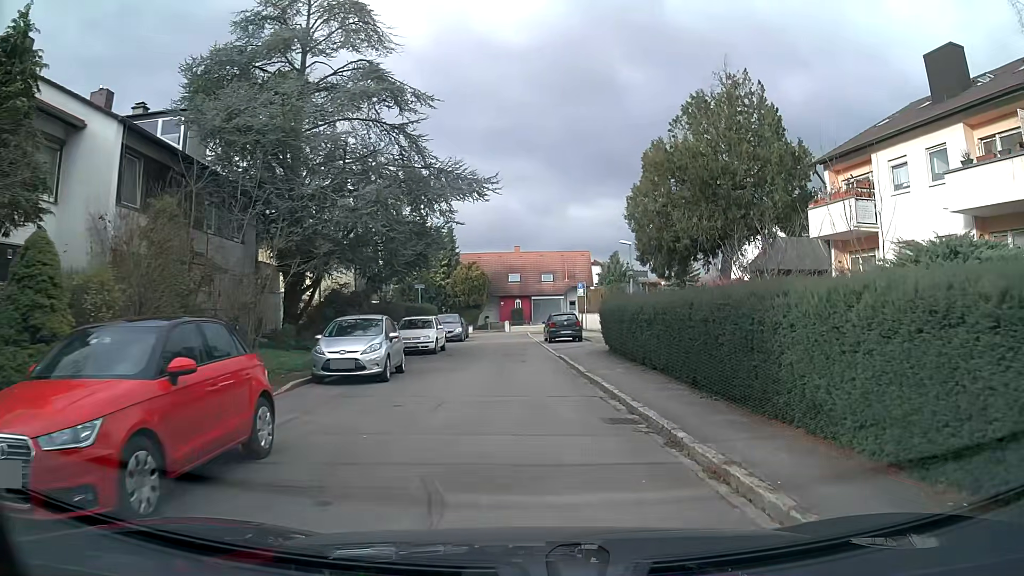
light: Day
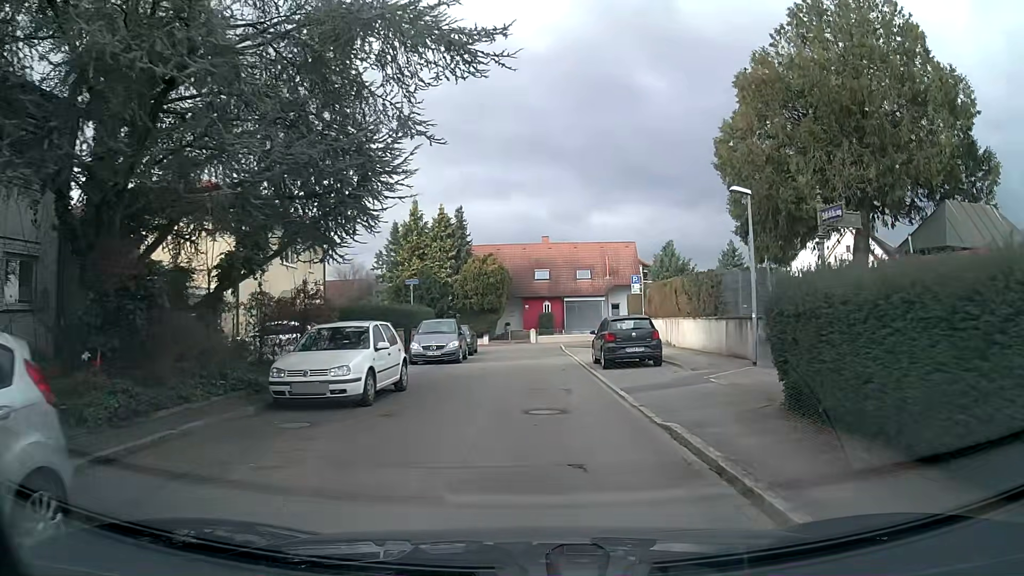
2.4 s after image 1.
(-0.3, +14.1) m; -2°
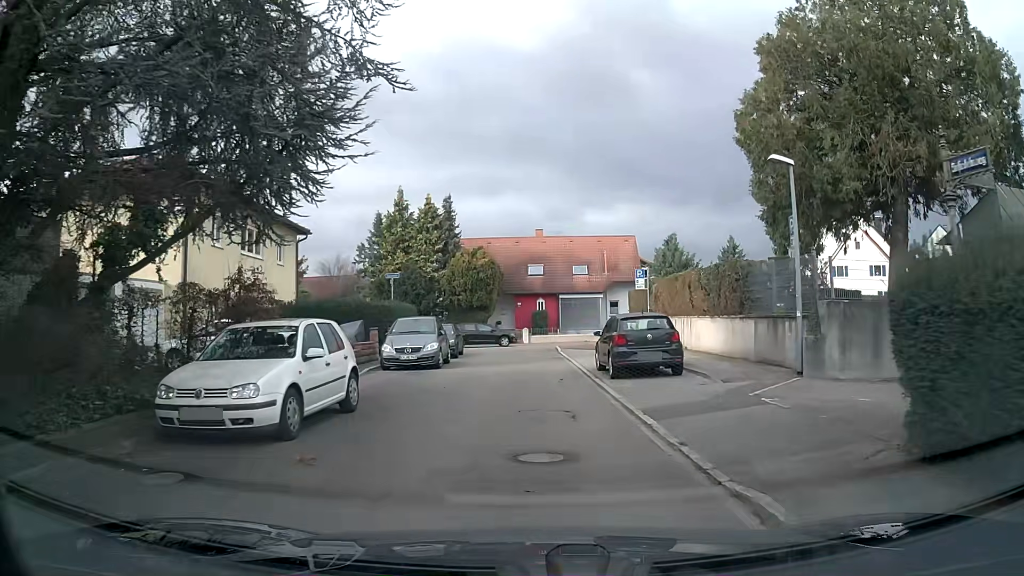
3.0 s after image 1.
(0.0, +3.4) m; 0°
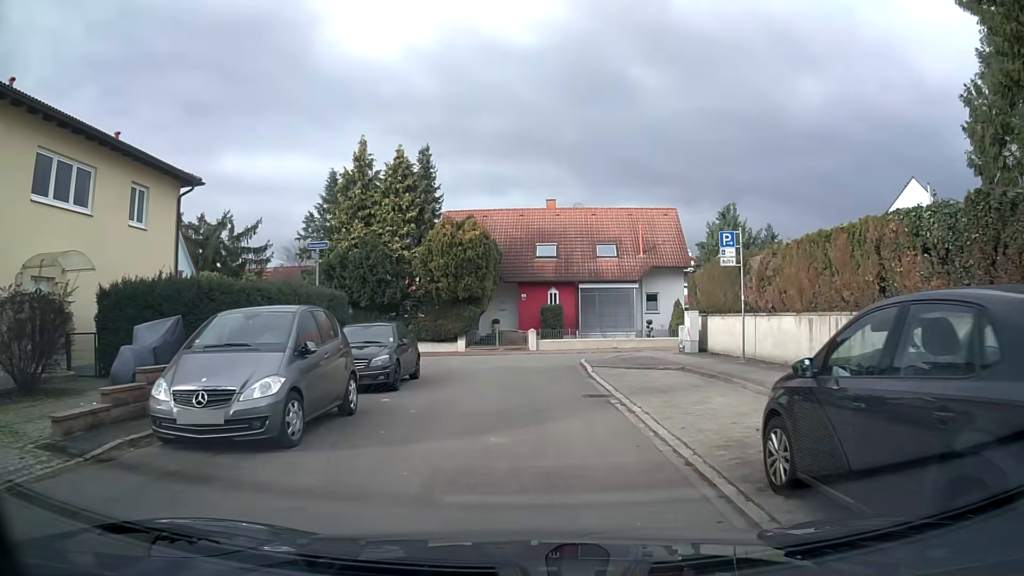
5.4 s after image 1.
(0.0, +12.9) m; -3°
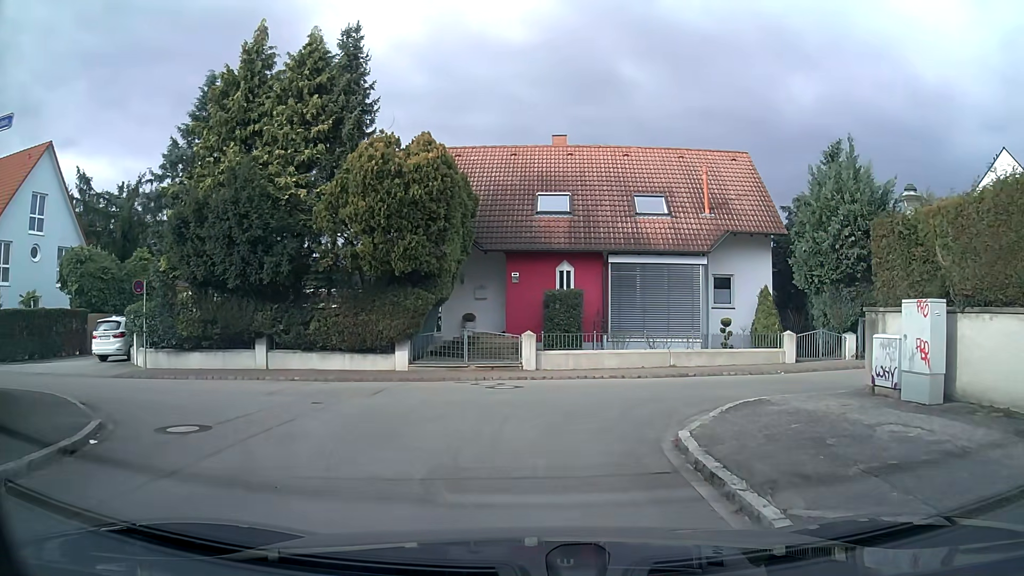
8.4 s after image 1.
(+0.3, +14.2) m; +3°
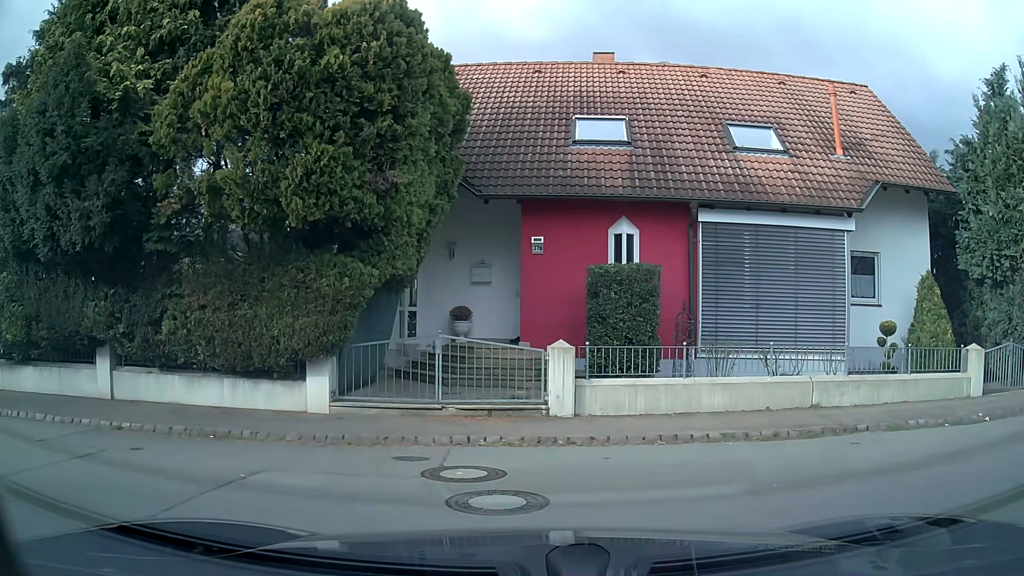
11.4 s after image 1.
(0.0, +8.5) m; -3°
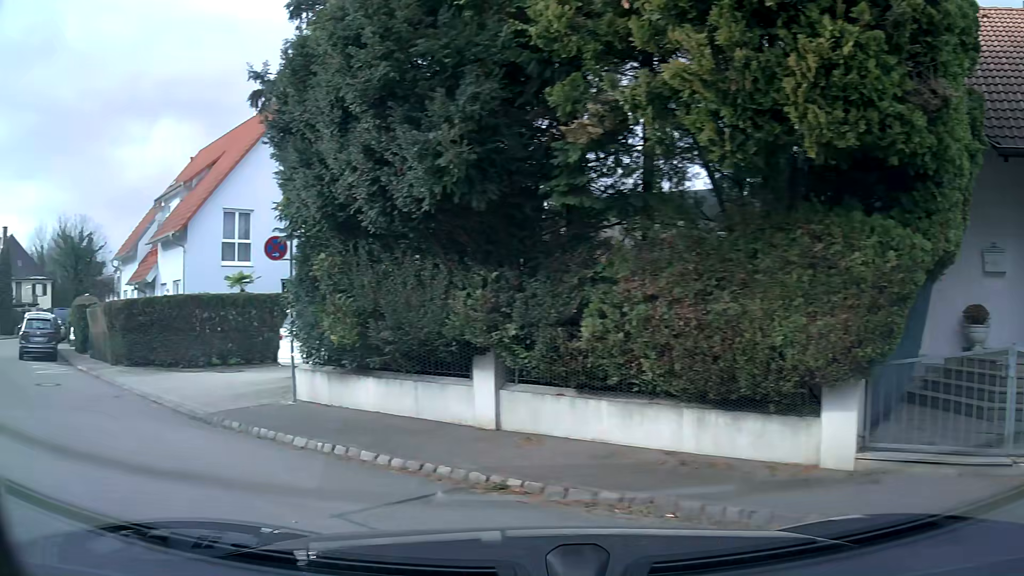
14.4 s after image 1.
(-1.1, +3.7) m; -42°
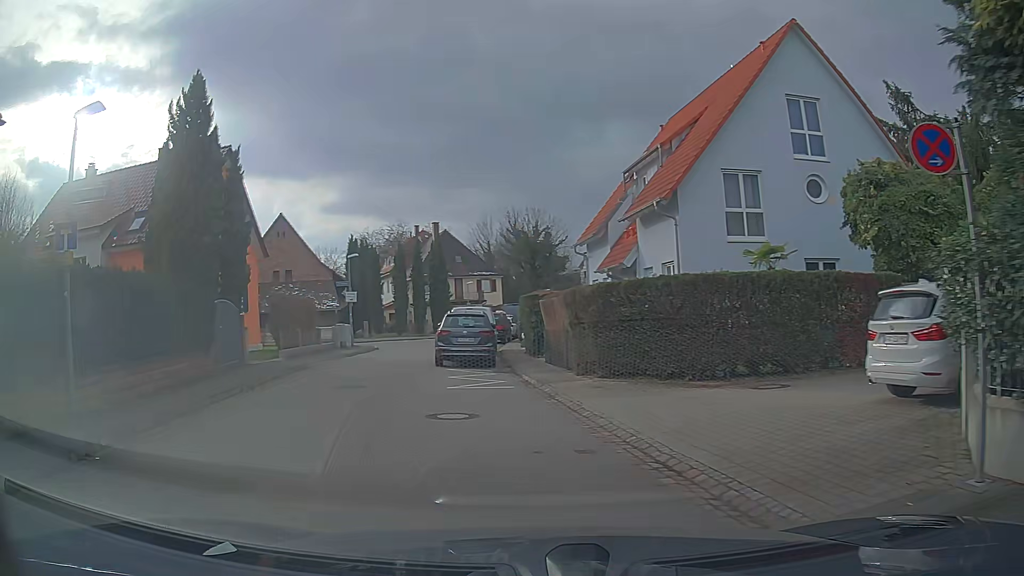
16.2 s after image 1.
(-2.4, +6.1) m; -34°
(-1, +10) (-3, +20) (-4, +30) (-5, +39) (-14, +43) (-24, +43) (-34, +44) (-44, +44) (-54, +44) (-64, +43) m
